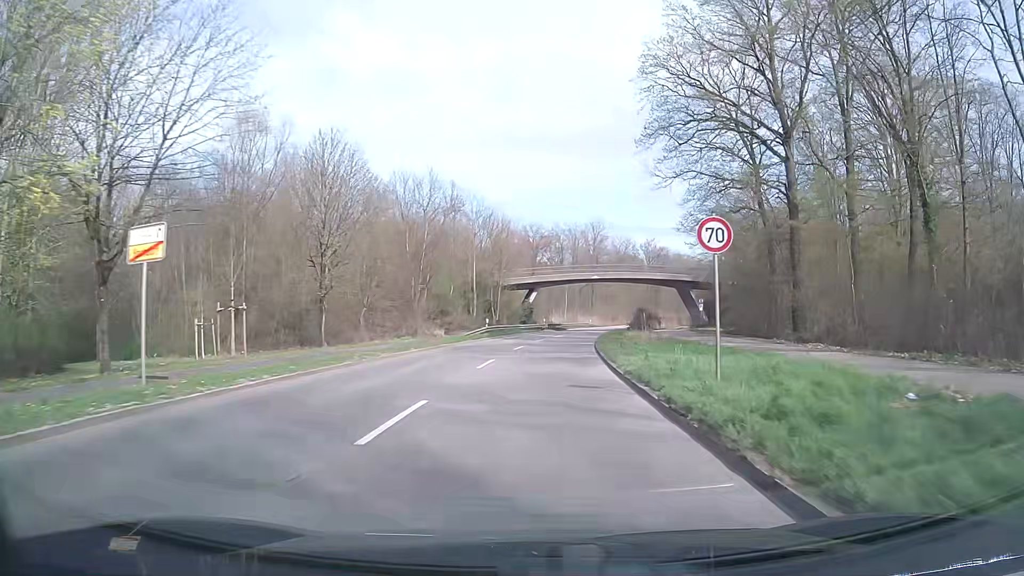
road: secondary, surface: asphalt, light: Day
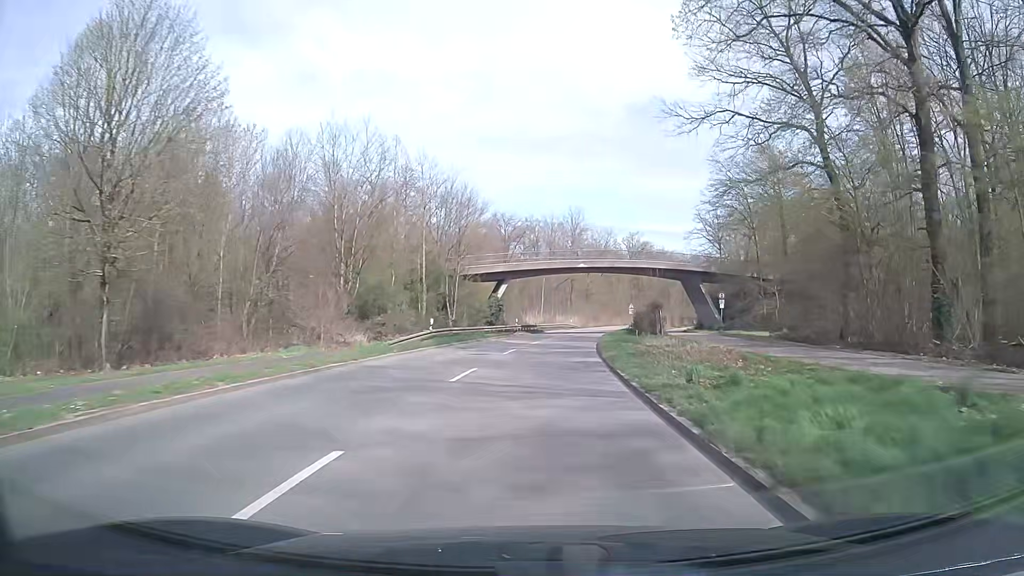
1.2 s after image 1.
(+0.2, +16.5) m; +2°
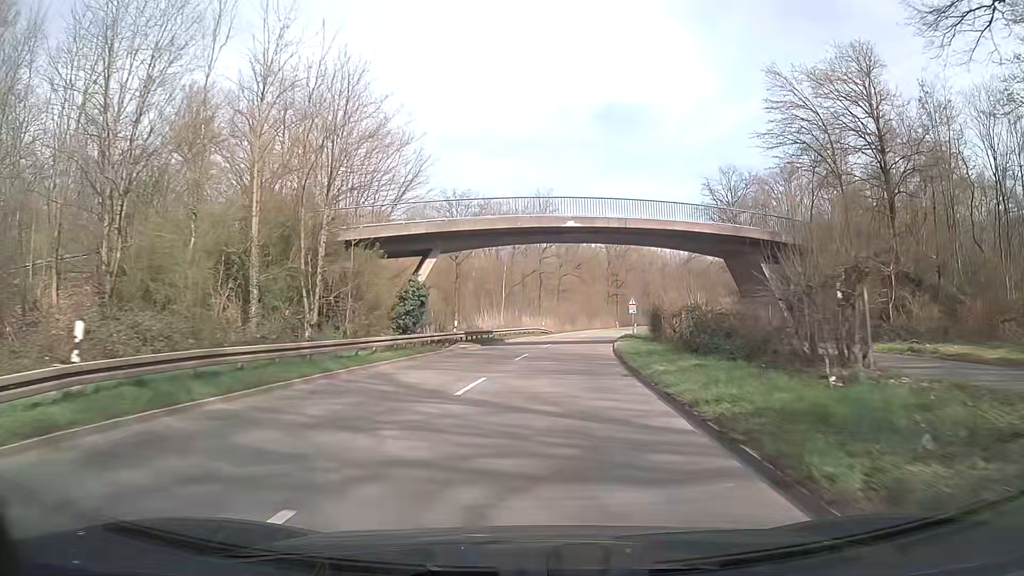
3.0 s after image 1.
(+0.8, +26.2) m; +3°
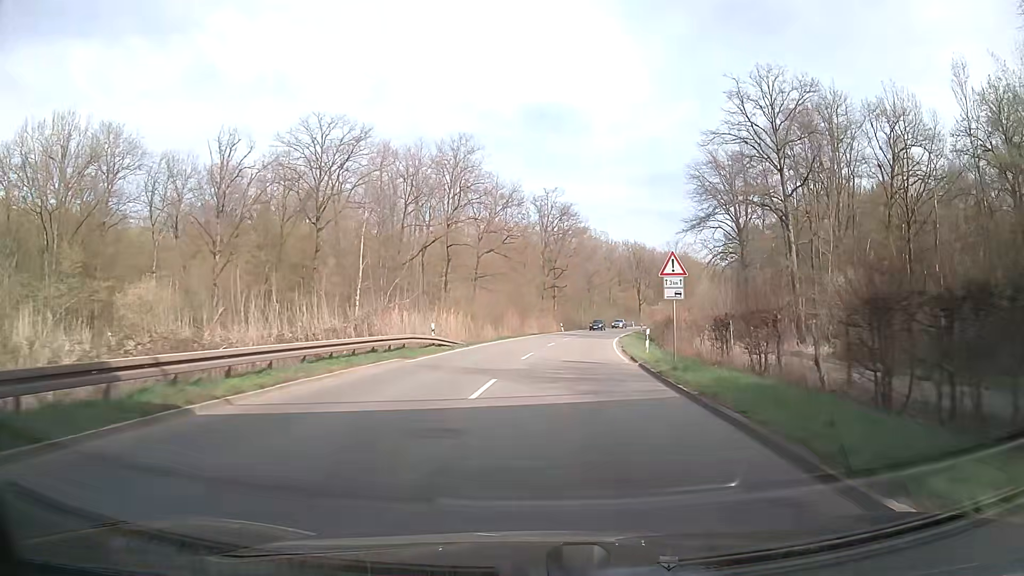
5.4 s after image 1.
(+1.9, +37.0) m; +7°
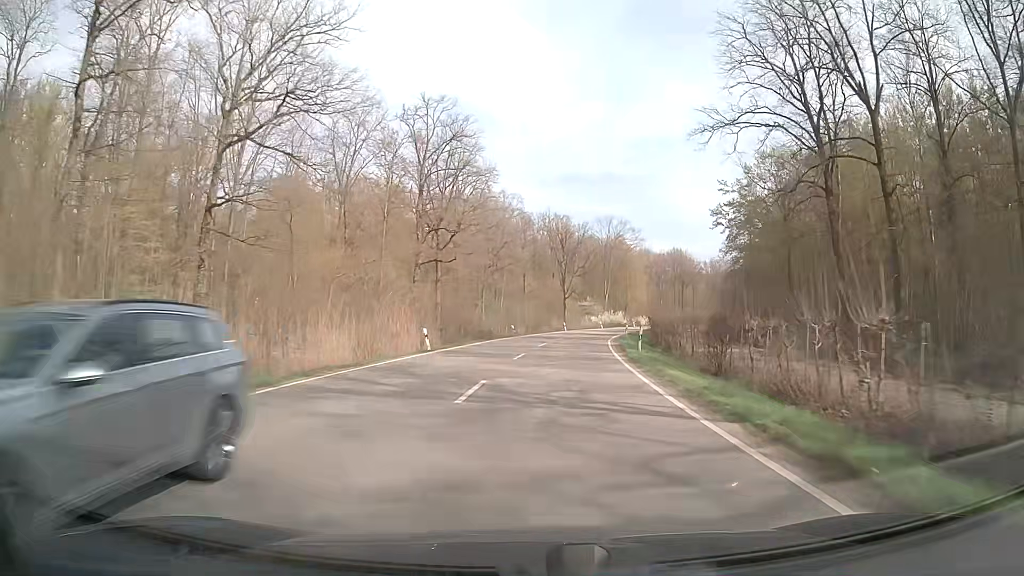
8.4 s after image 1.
(+3.3, +48.6) m; +8°
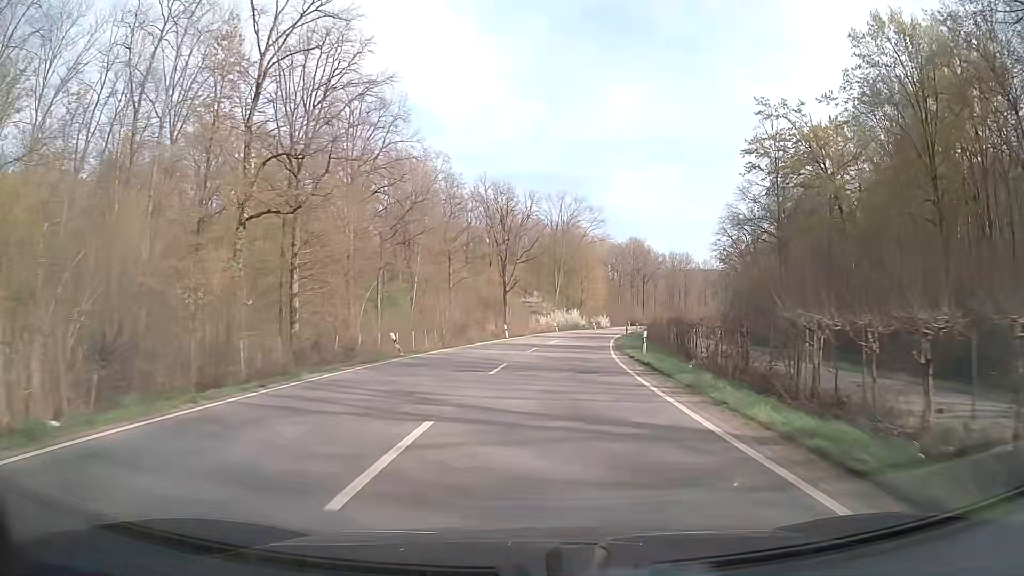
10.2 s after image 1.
(+1.4, +30.1) m; +5°
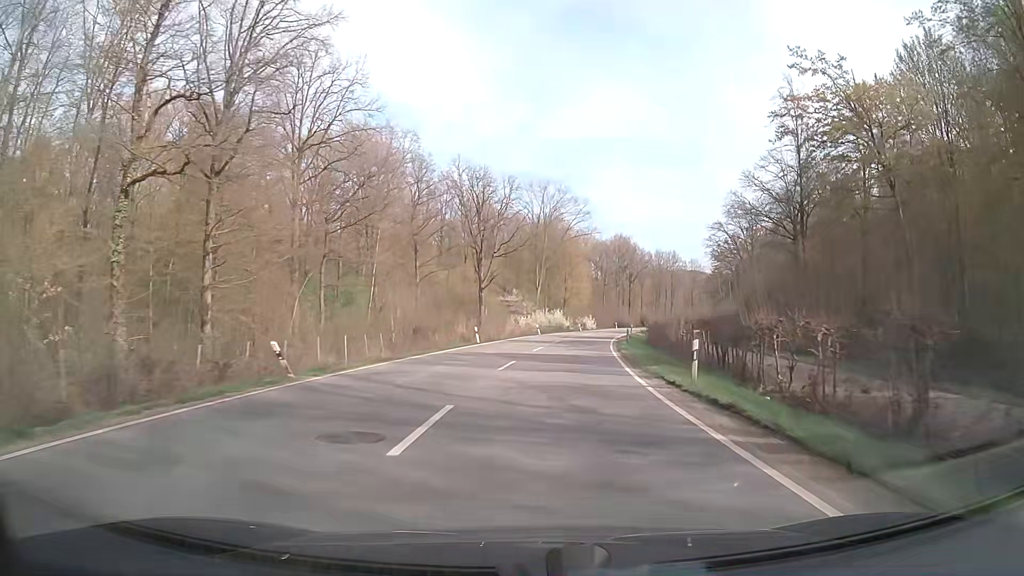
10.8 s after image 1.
(+0.1, +10.2) m; +1°
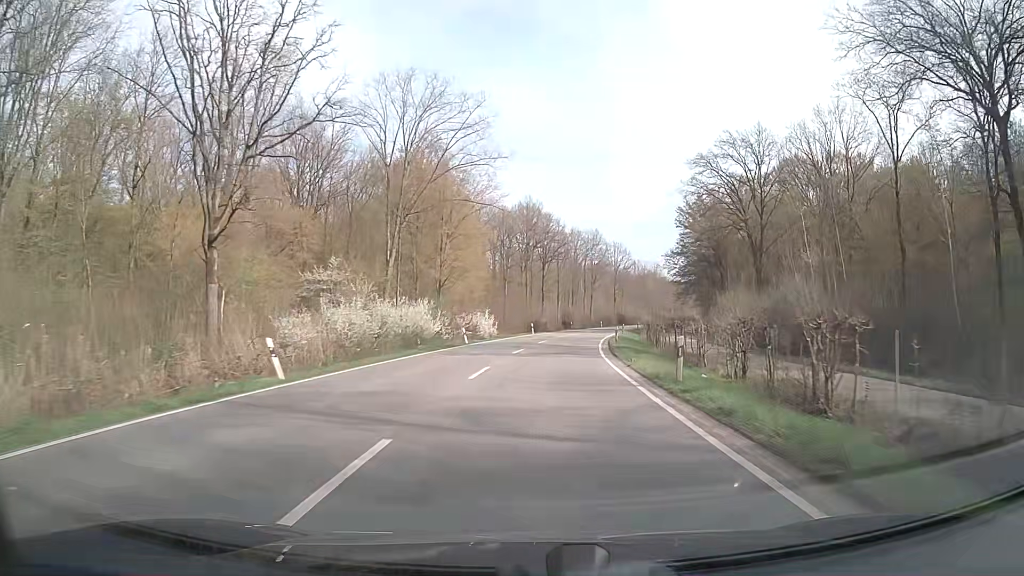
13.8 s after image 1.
(+4.4, +51.4) m; +10°
(0, +10) (0, +20) (+1, +30) (+2, +40) (+3, +50) (+4, +60) (+6, +70) (+8, +79) (+10, +89) (+13, +99) m
